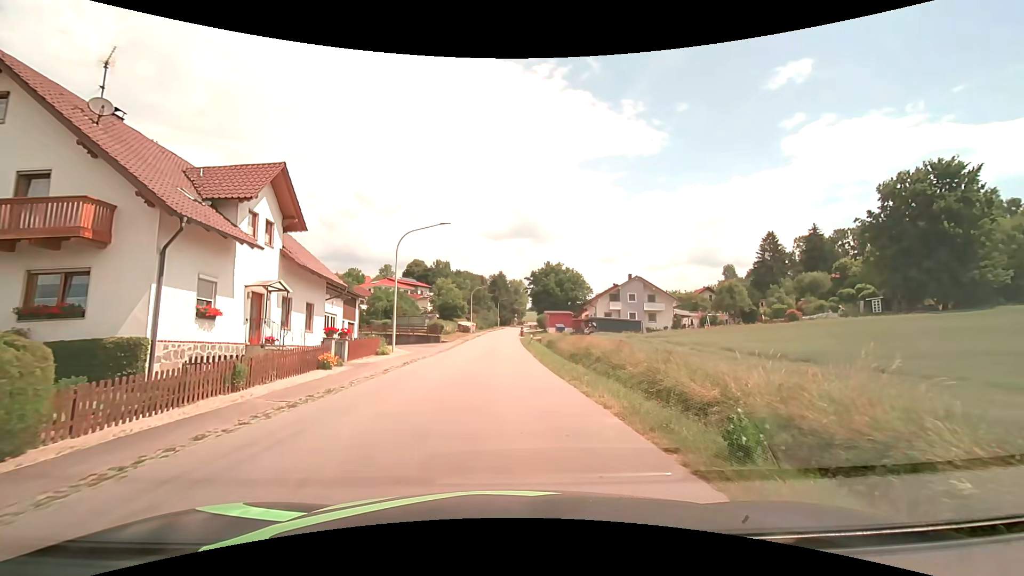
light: Day
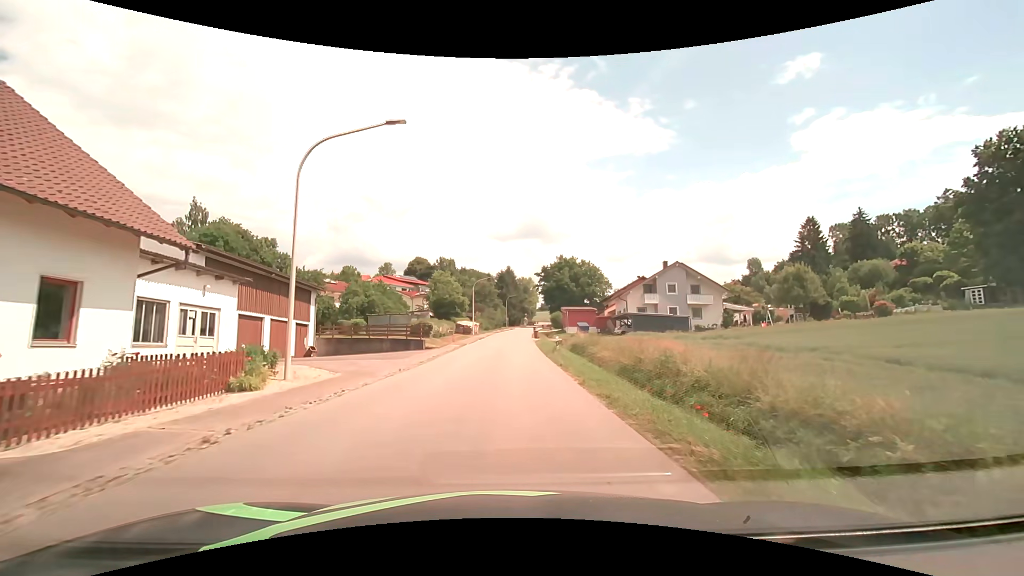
(-0.2, +14.7) m; -1°
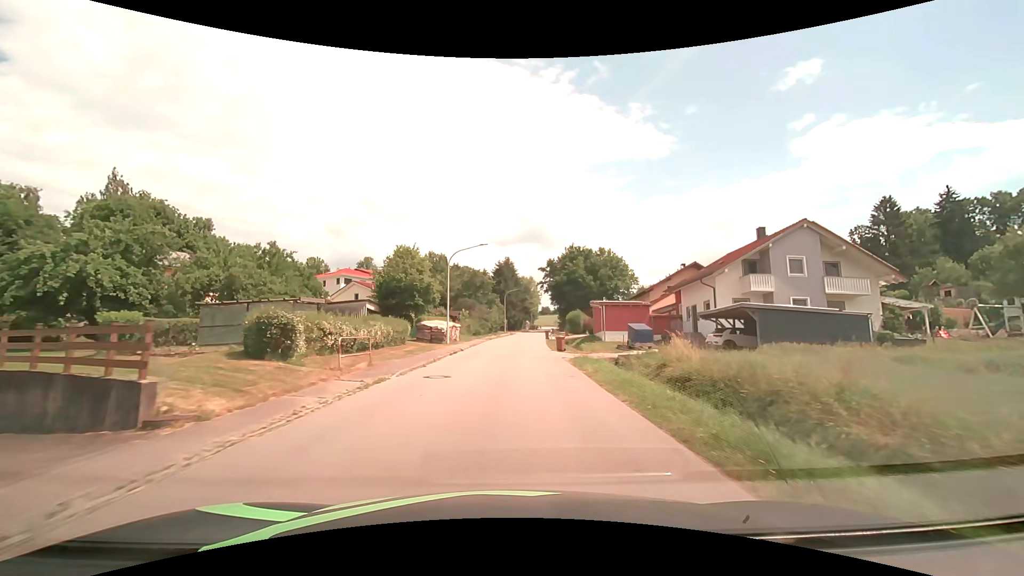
(-0.2, +26.5) m; 0°
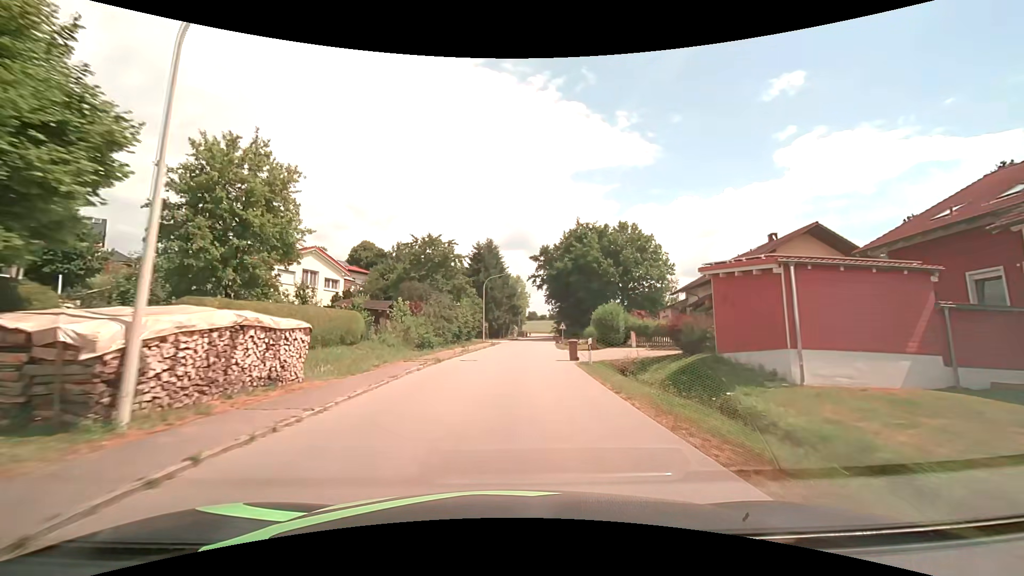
(+0.4, +29.7) m; +2°
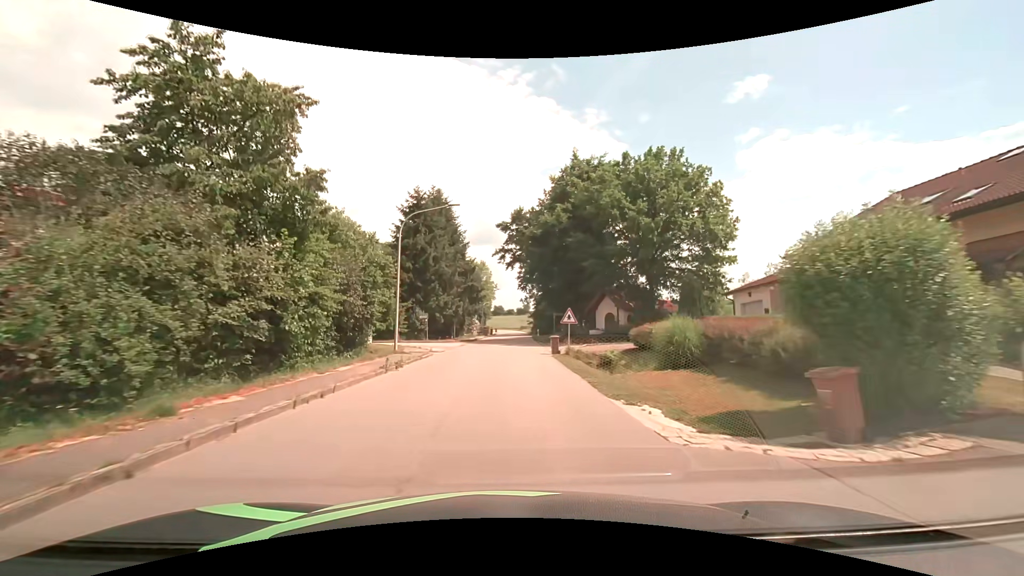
(+1.1, +28.6) m; +4°
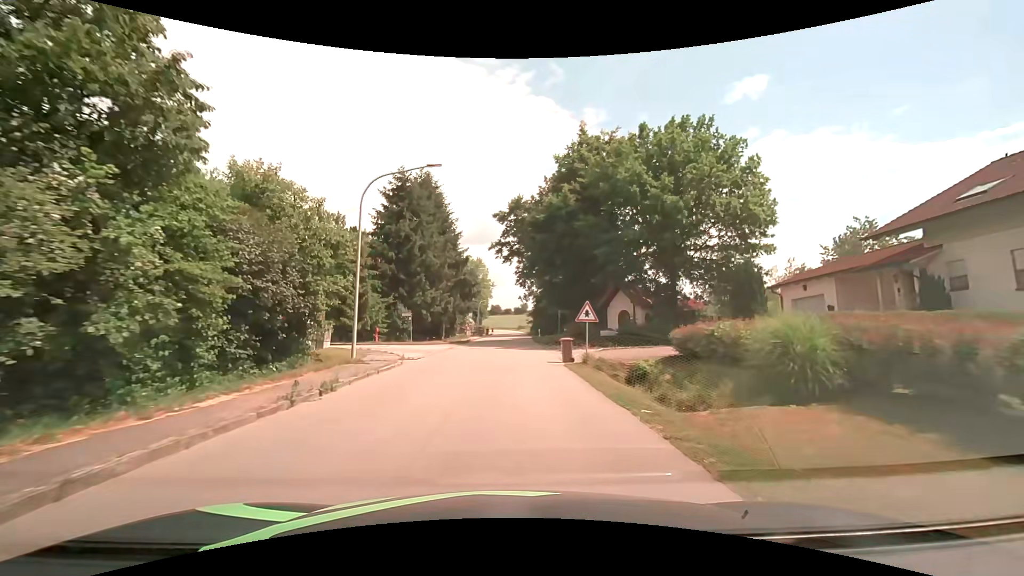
(0.0, +6.2) m; 0°
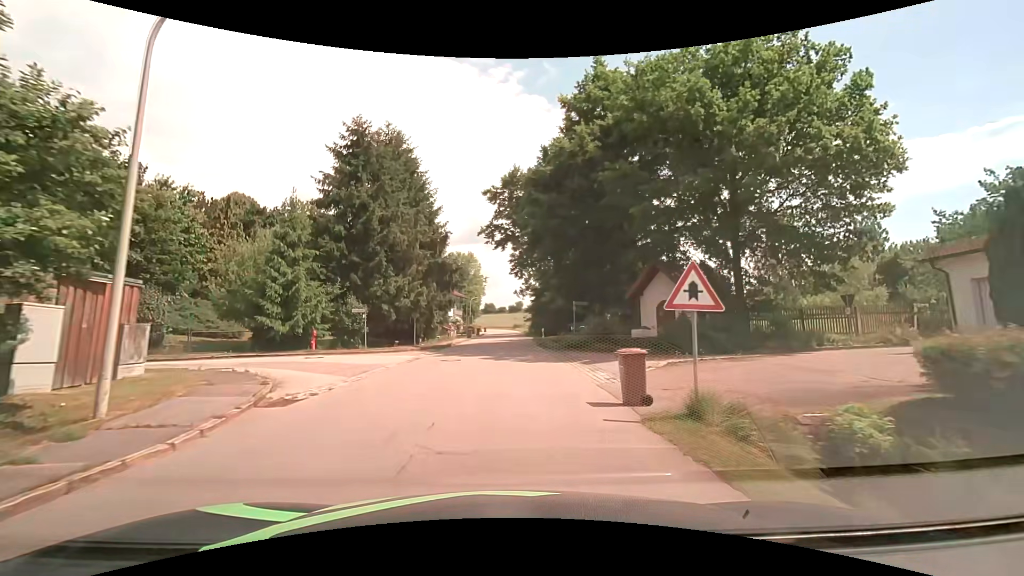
(+0.1, +10.7) m; +1°
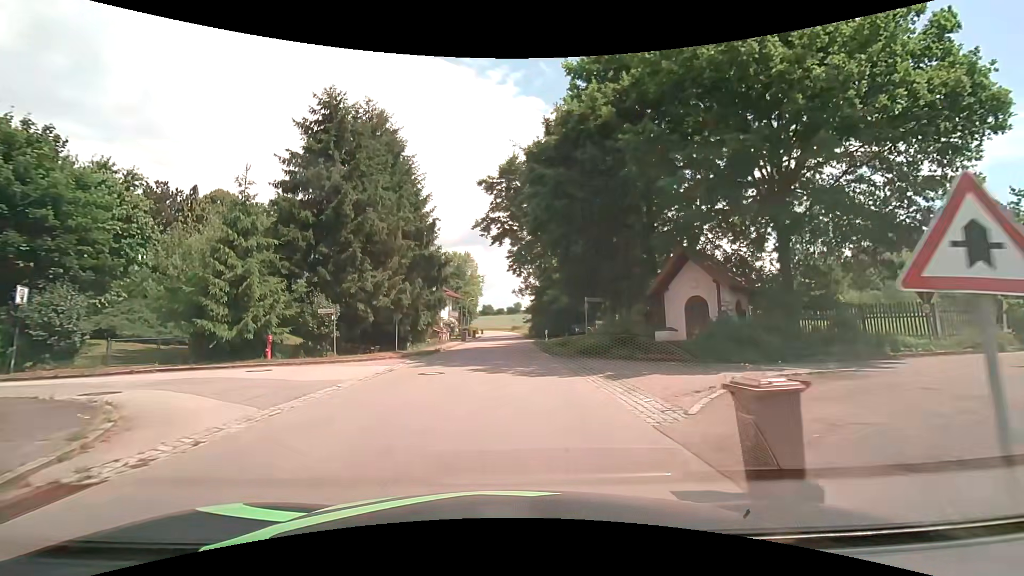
(0.0, +4.4) m; 0°
